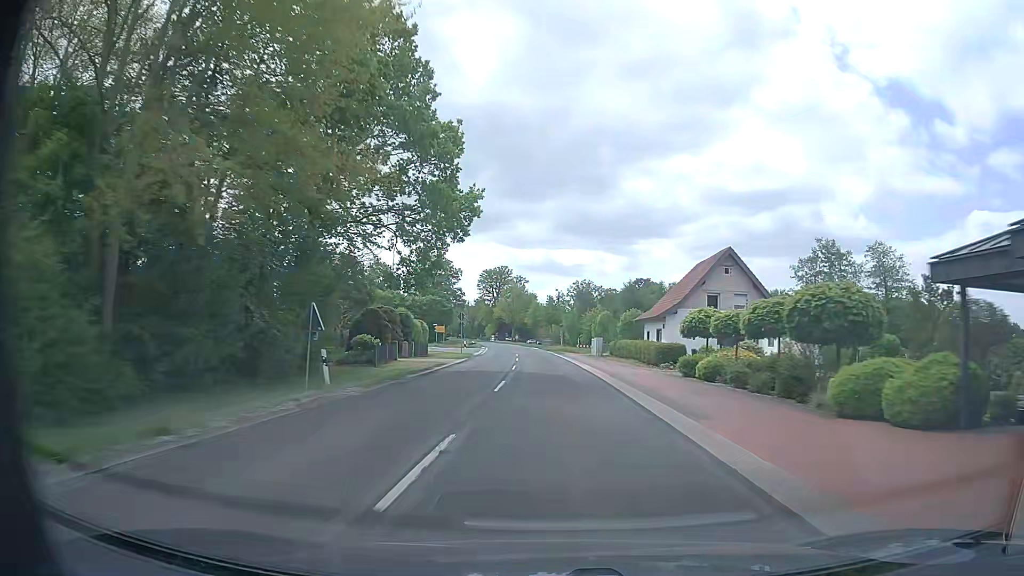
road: secondary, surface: asphalt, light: Day
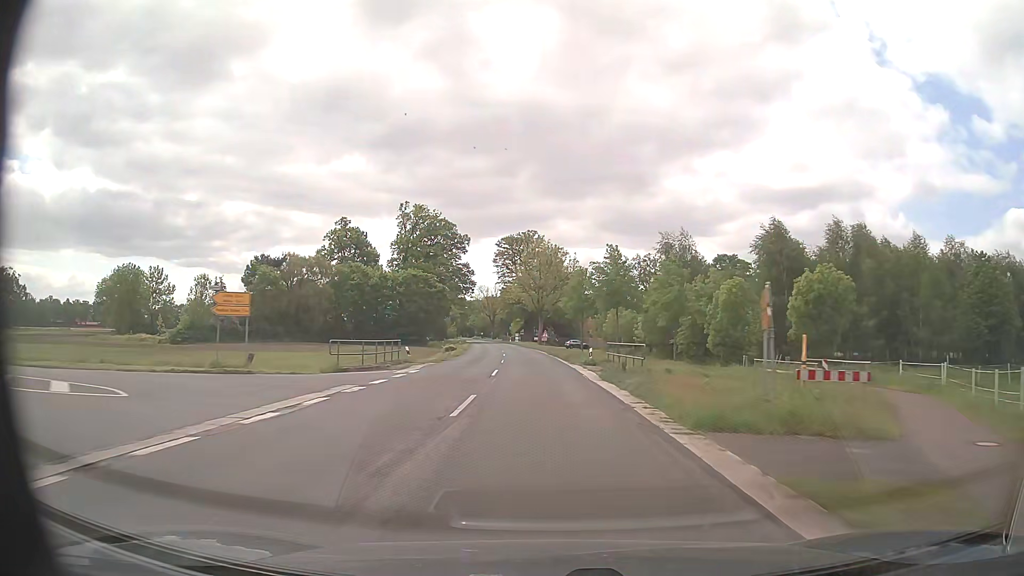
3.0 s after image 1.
(-1.6, +66.5) m; -4°
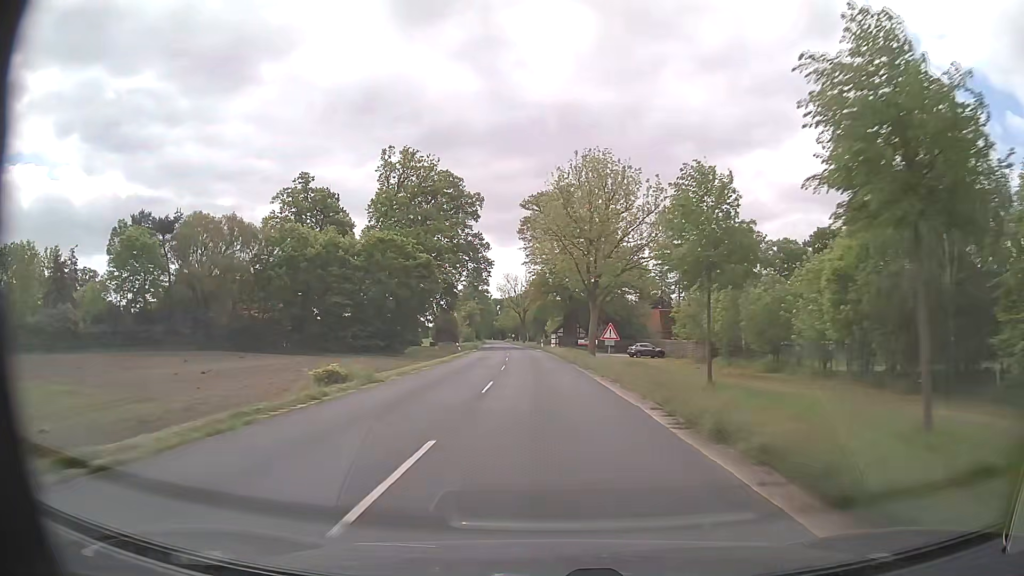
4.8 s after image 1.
(-1.1, +42.9) m; -3°
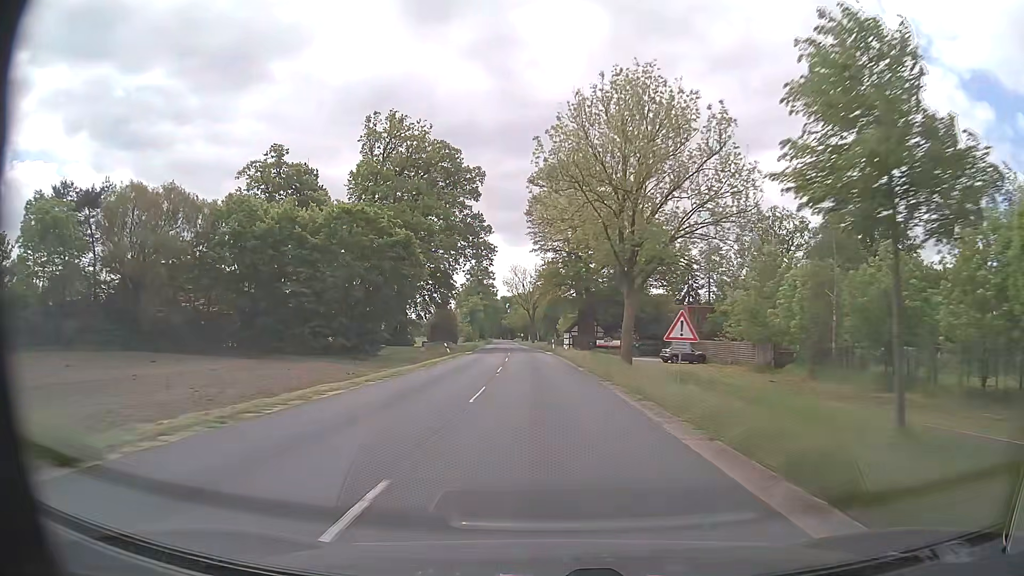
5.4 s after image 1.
(-0.1, +14.8) m; -1°
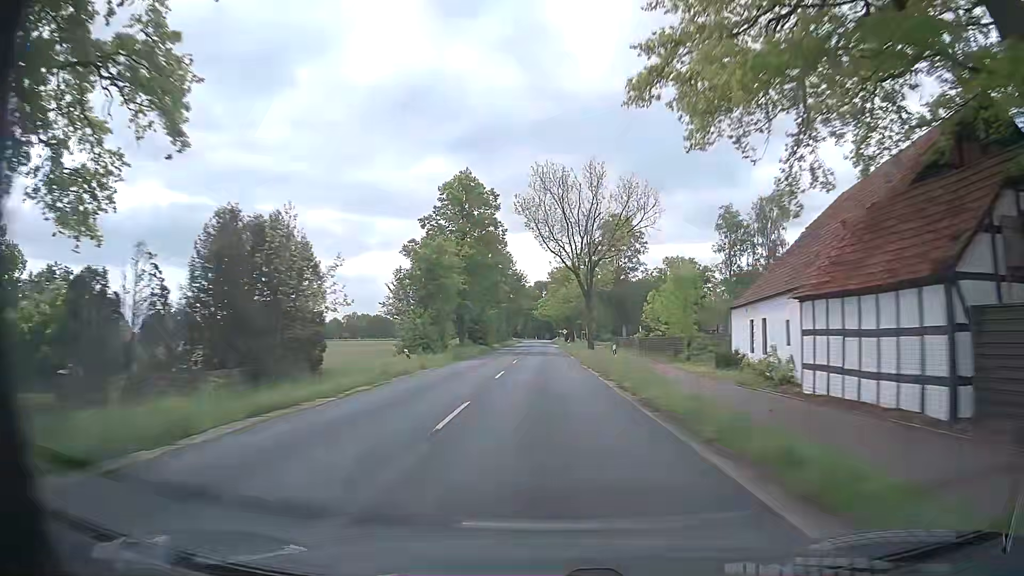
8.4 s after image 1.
(-2.7, +77.0) m; -4°
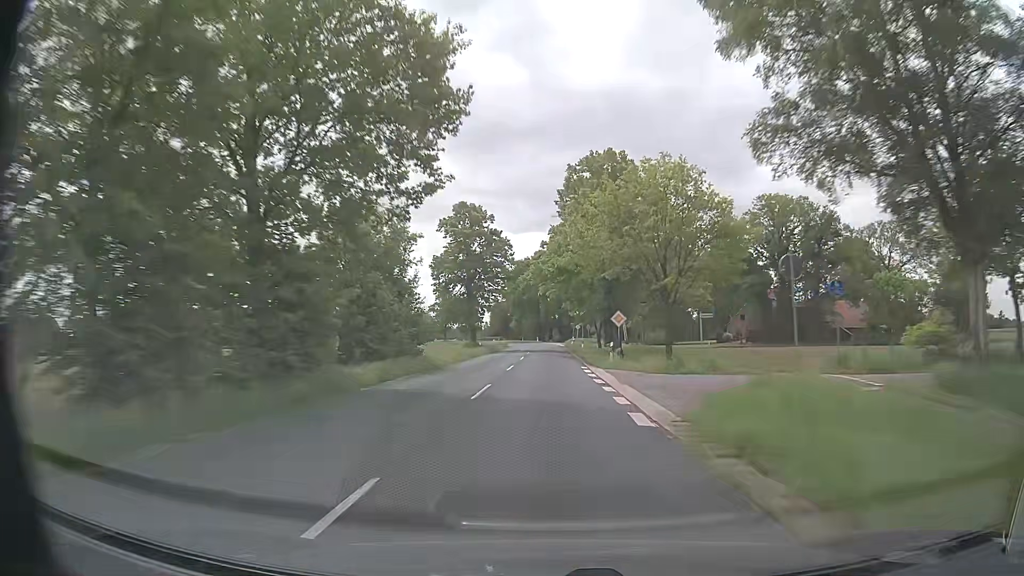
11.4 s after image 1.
(0.0, +79.6) m; 0°
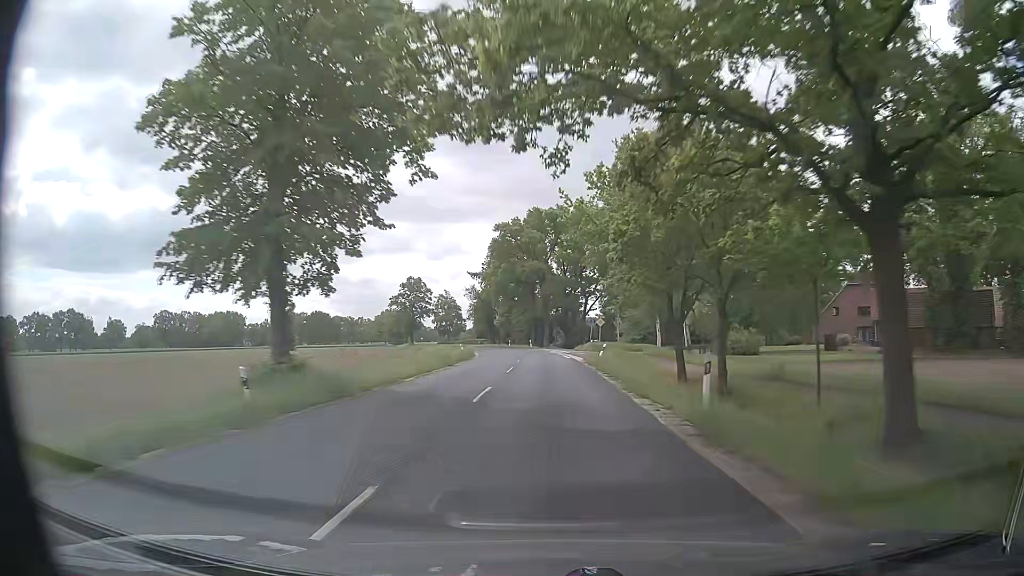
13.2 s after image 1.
(-0.1, +48.3) m; 0°
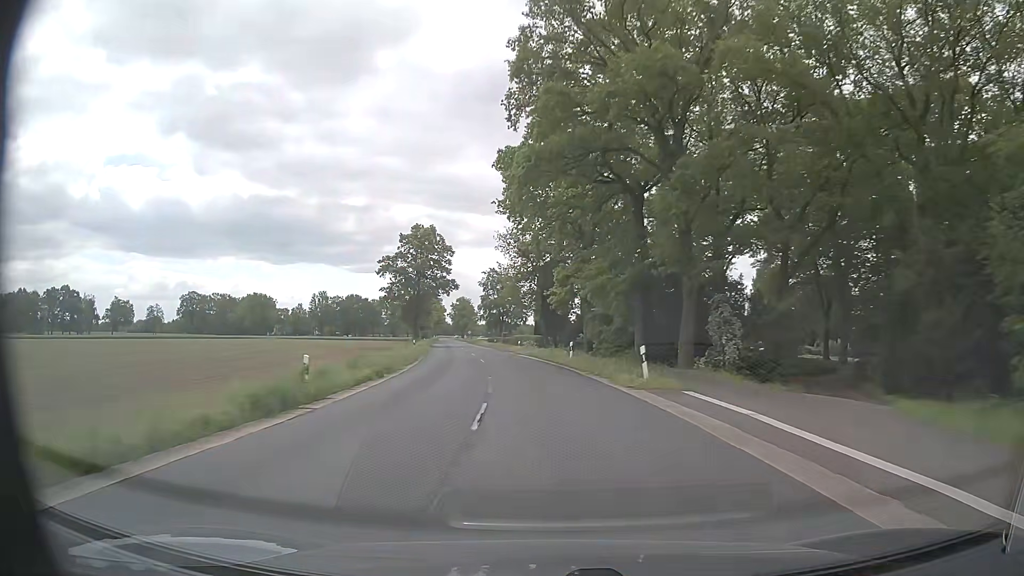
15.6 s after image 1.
(-1.9, +64.6) m; -7°
(0, +10) (-1, +20) (-2, +30) (-3, +40) (-4, +50) (-6, +60) (-8, +70) (-9, +79) (-11, +89) (-13, +99) m
